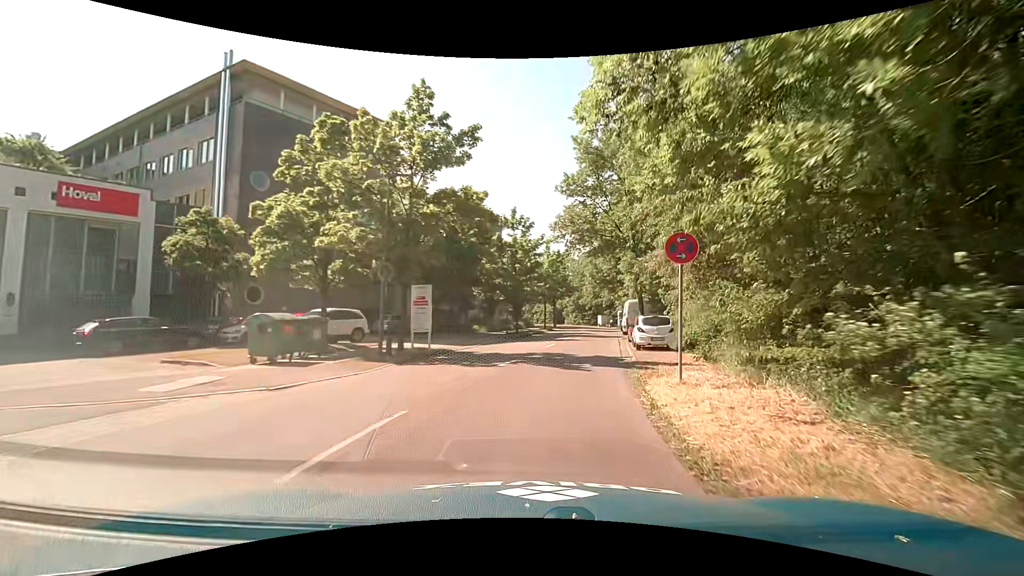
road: unclassified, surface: asphalt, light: Day
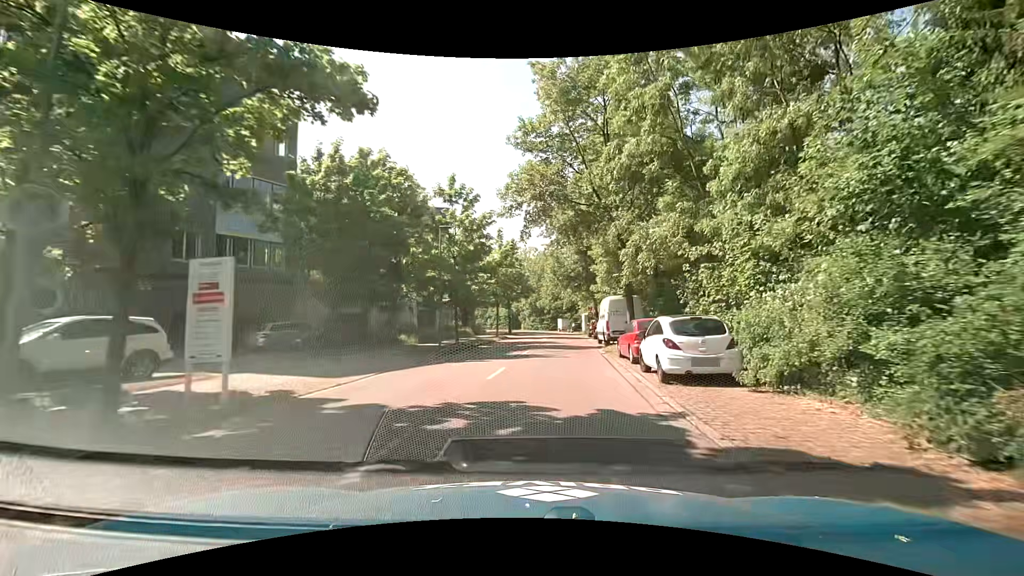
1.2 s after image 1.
(+0.8, +10.3) m; +7°
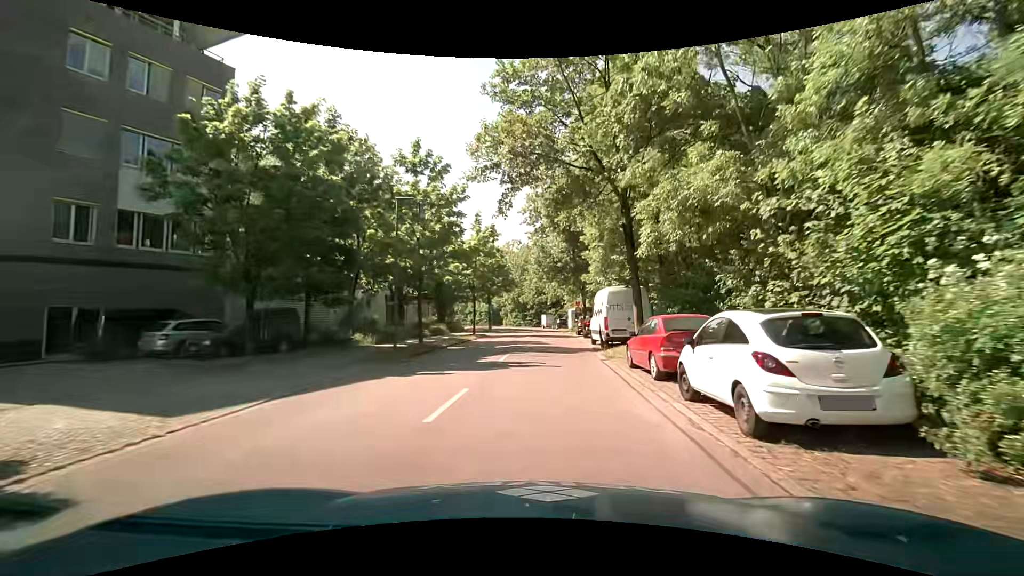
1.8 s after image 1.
(0.0, +5.1) m; +1°
(0, +10) (+1, +20) (+2, +30) (+2, +40) (+3, +50) (+3, +60) (+2, +70) (0, +80) (-3, +89) (-8, +98) m
